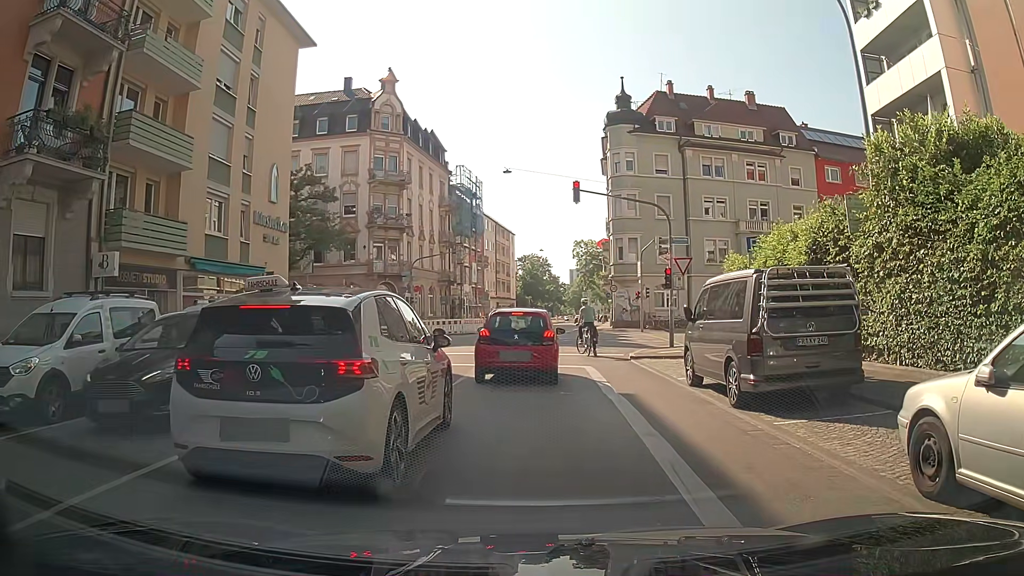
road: residential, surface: asphalt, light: Day
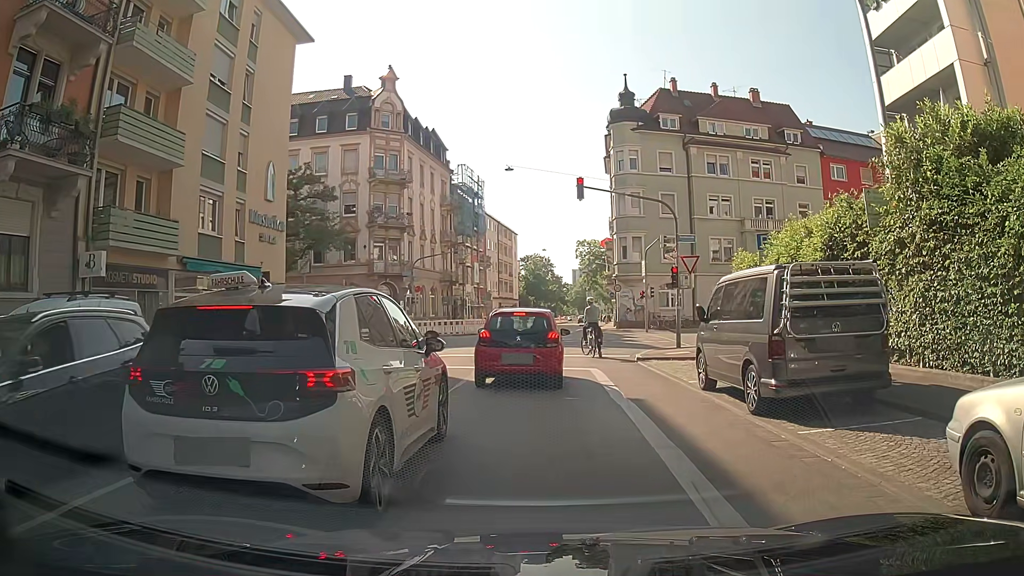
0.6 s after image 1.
(0.0, +0.7) m; 0°
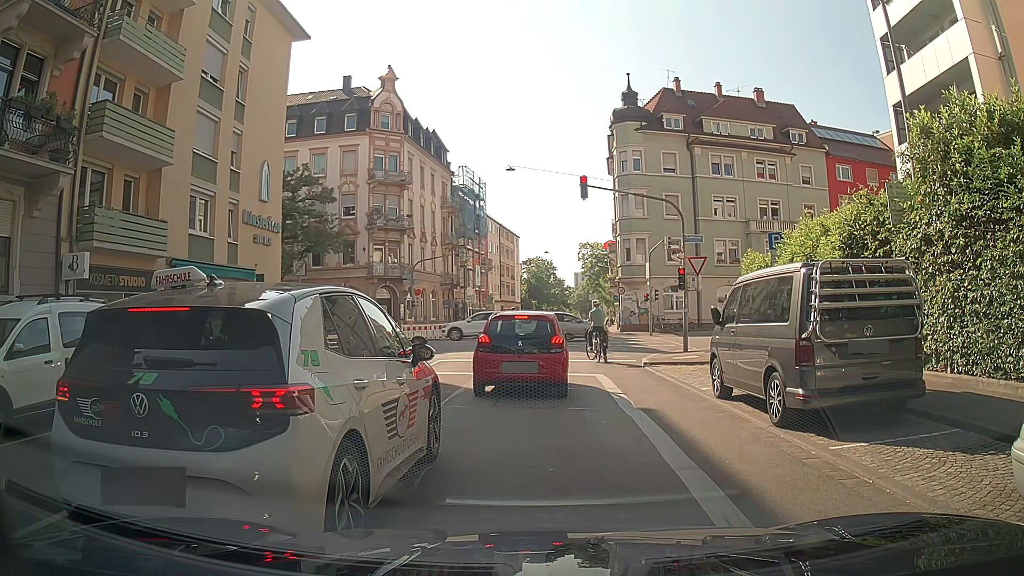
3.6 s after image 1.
(0.0, +0.9) m; 0°
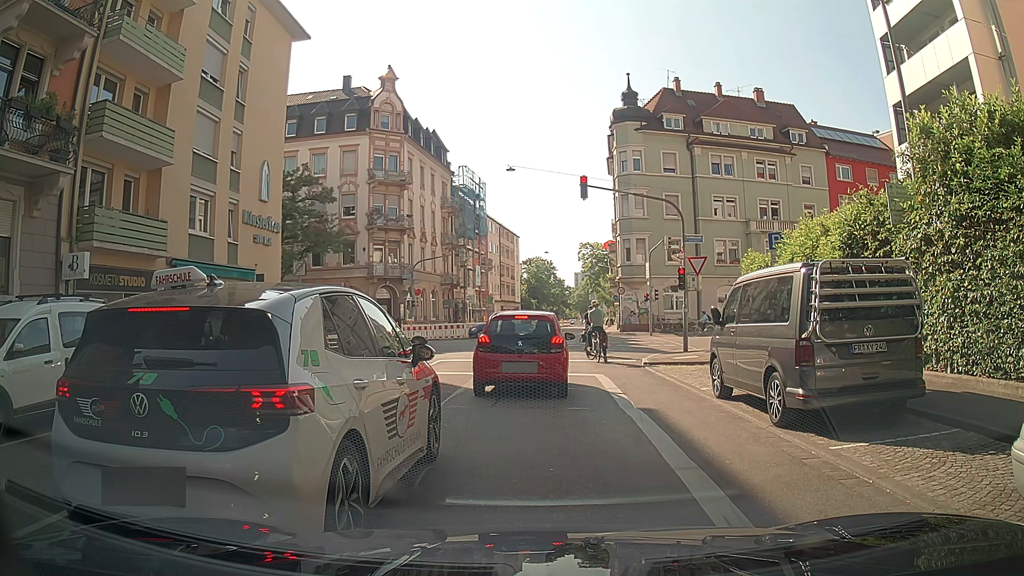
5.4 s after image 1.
(0.0, 0.0) m; 0°
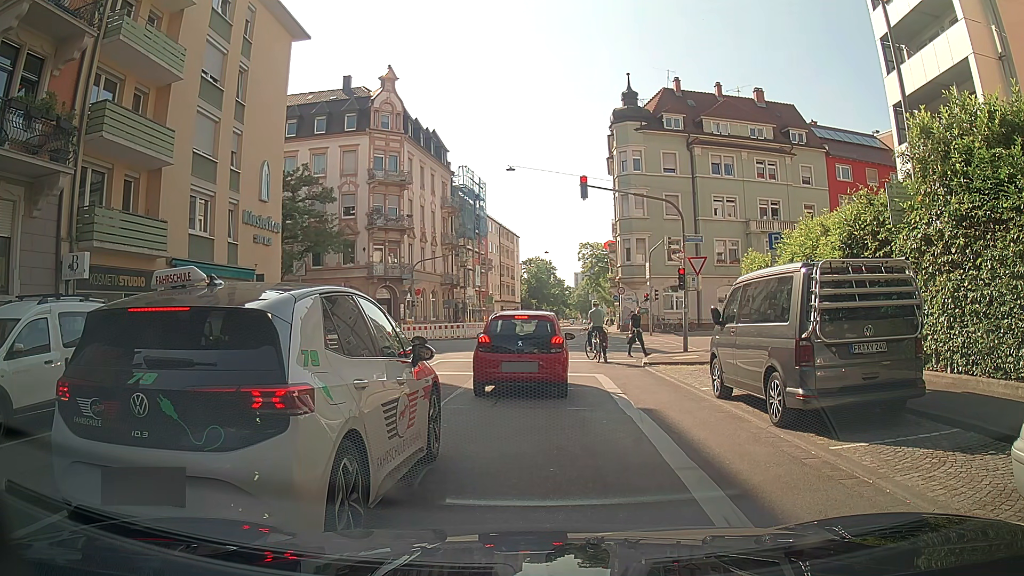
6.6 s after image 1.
(0.0, 0.0) m; 0°
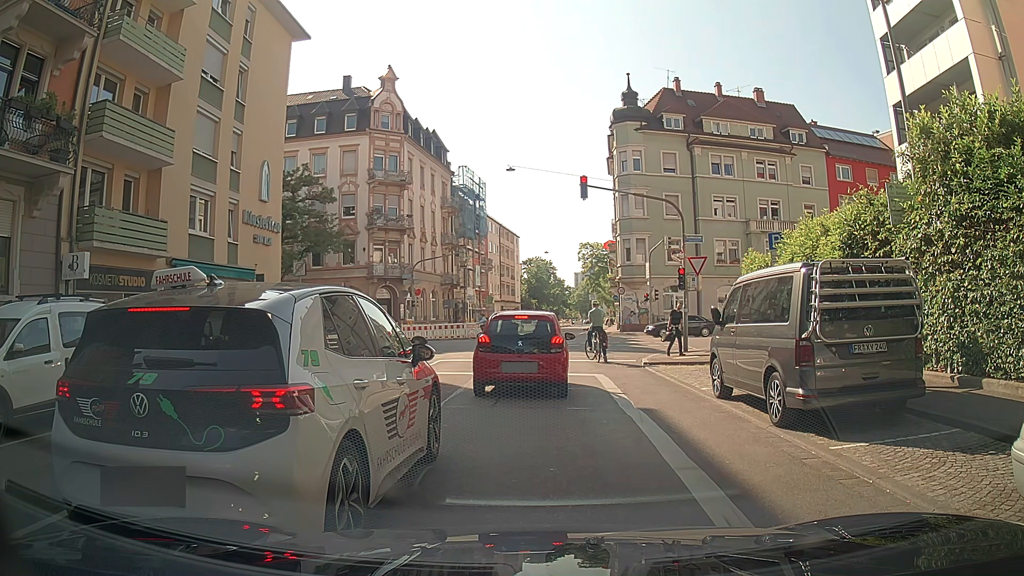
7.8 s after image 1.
(0.0, 0.0) m; 0°
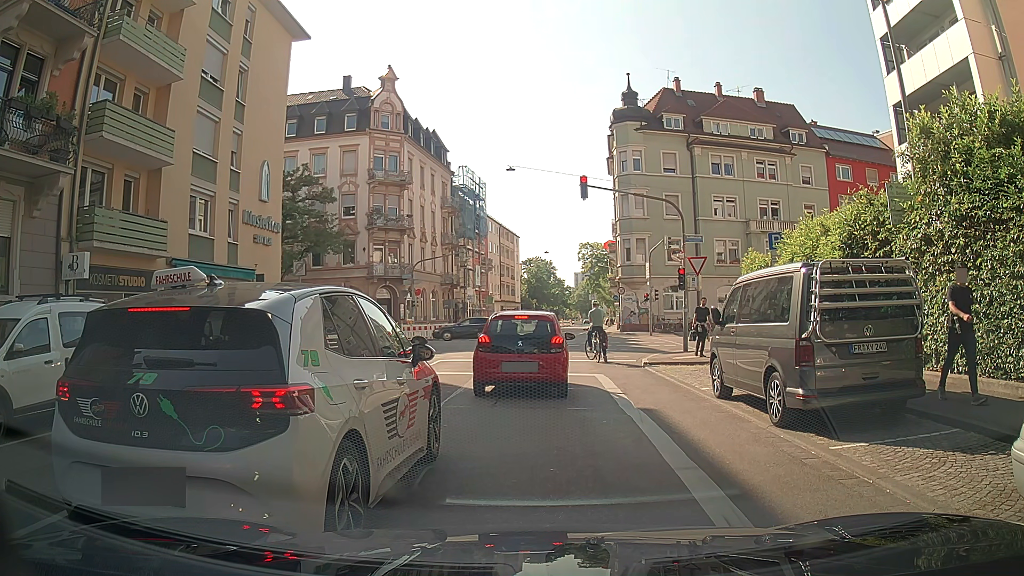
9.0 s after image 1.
(0.0, 0.0) m; 0°
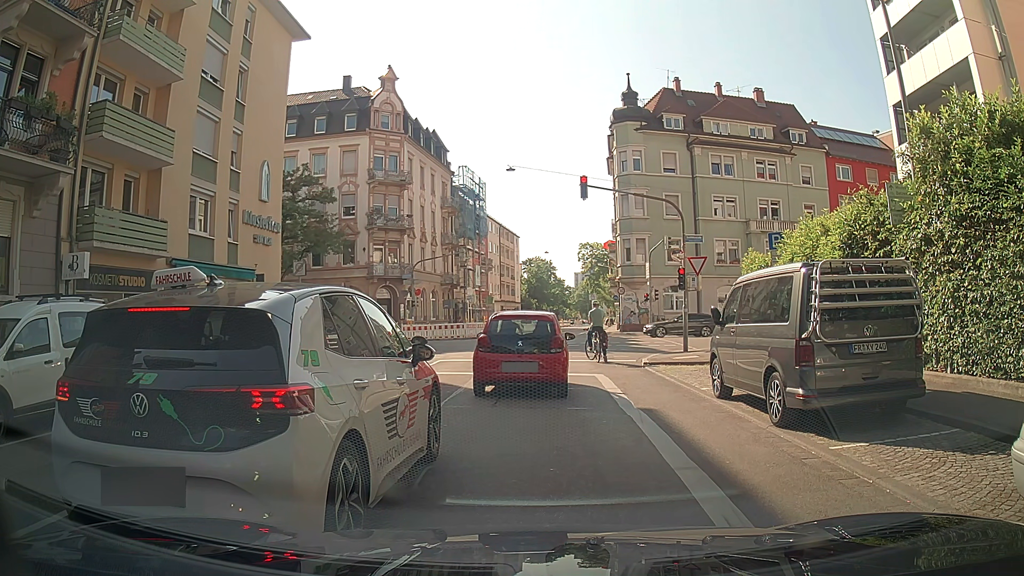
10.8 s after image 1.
(0.0, 0.0) m; 0°
